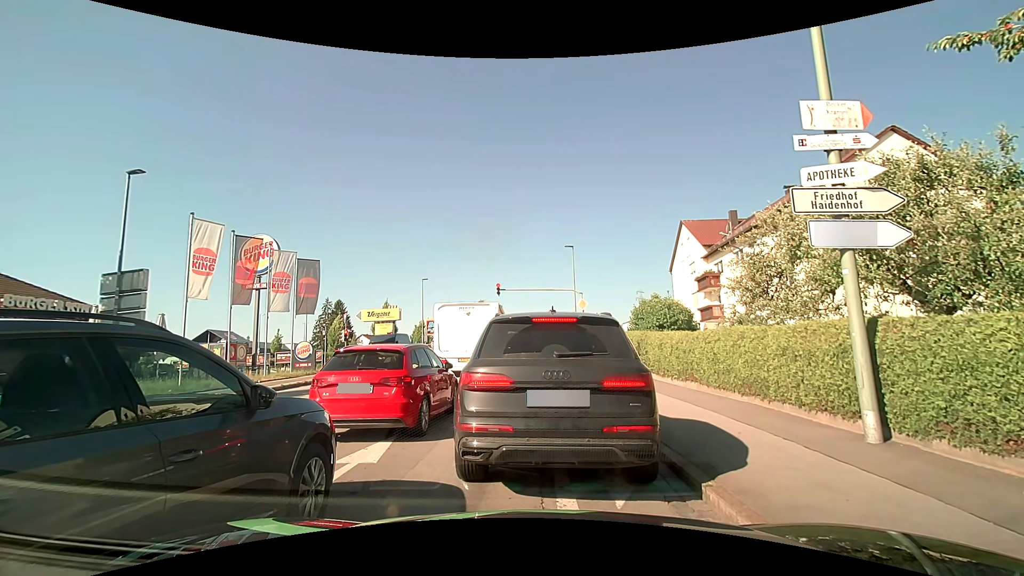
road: tertiary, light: Day
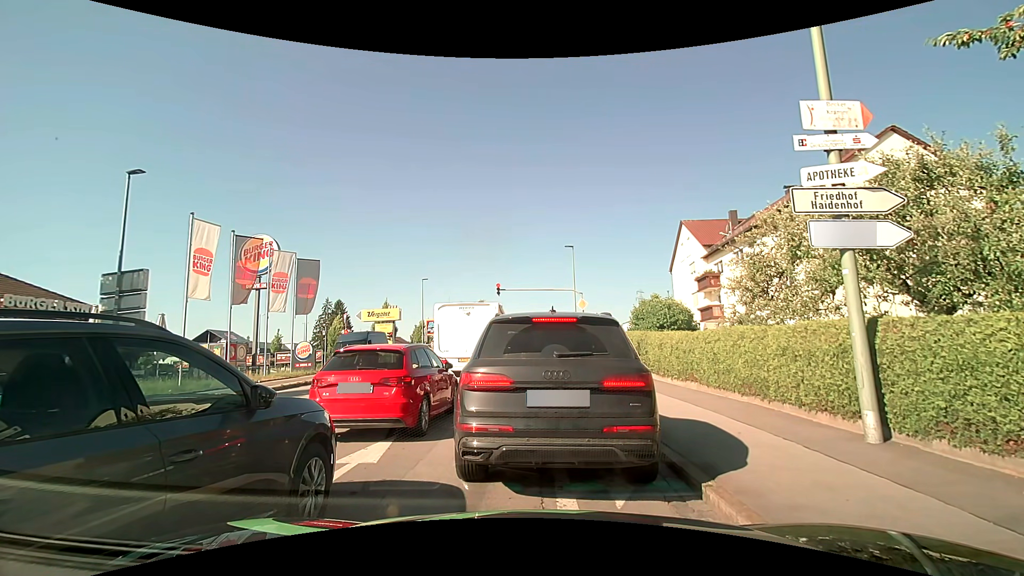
(0.0, 0.0) m; 0°
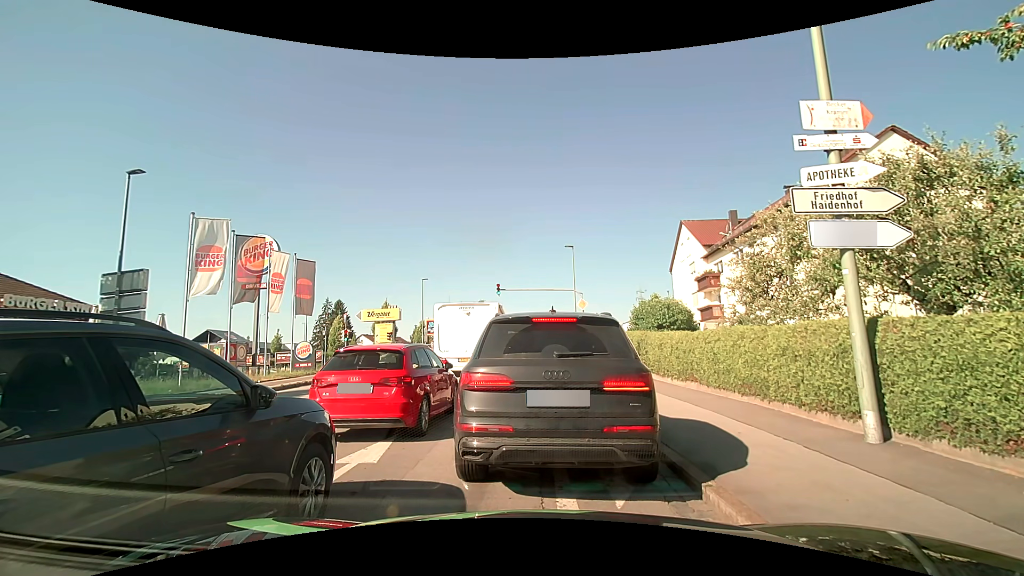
(0.0, 0.0) m; 0°
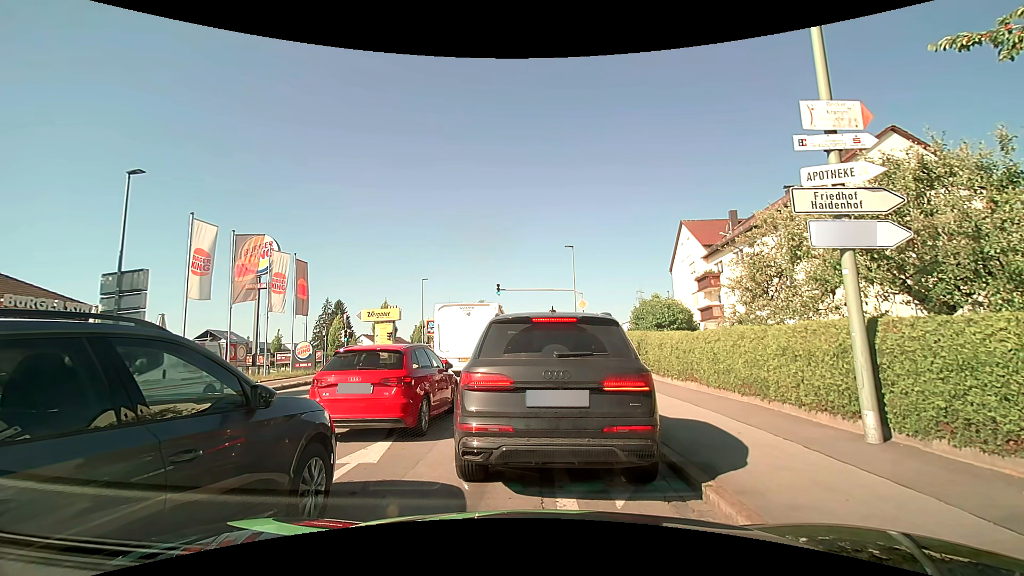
(0.0, 0.0) m; 0°
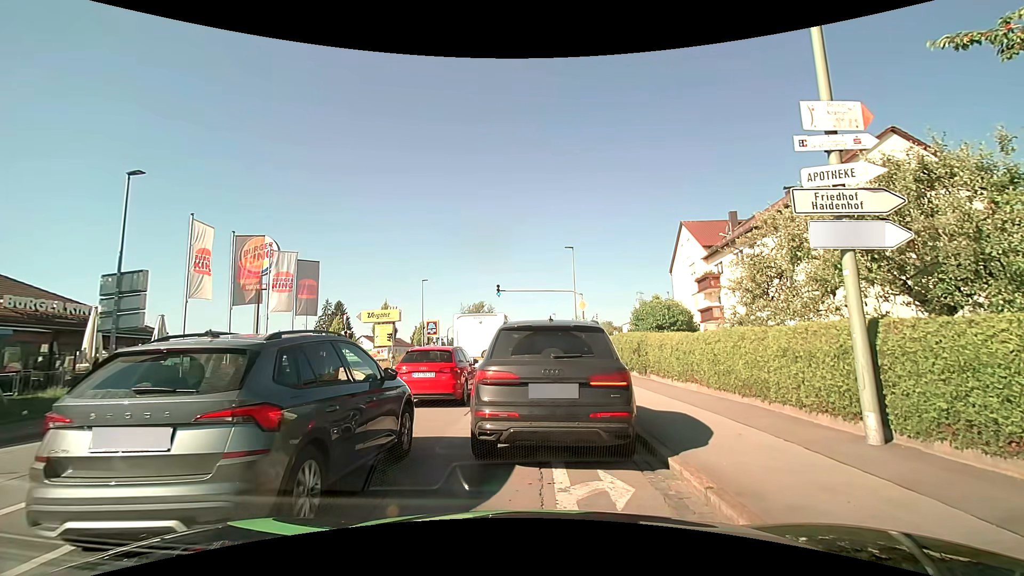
(0.0, 0.0) m; 0°
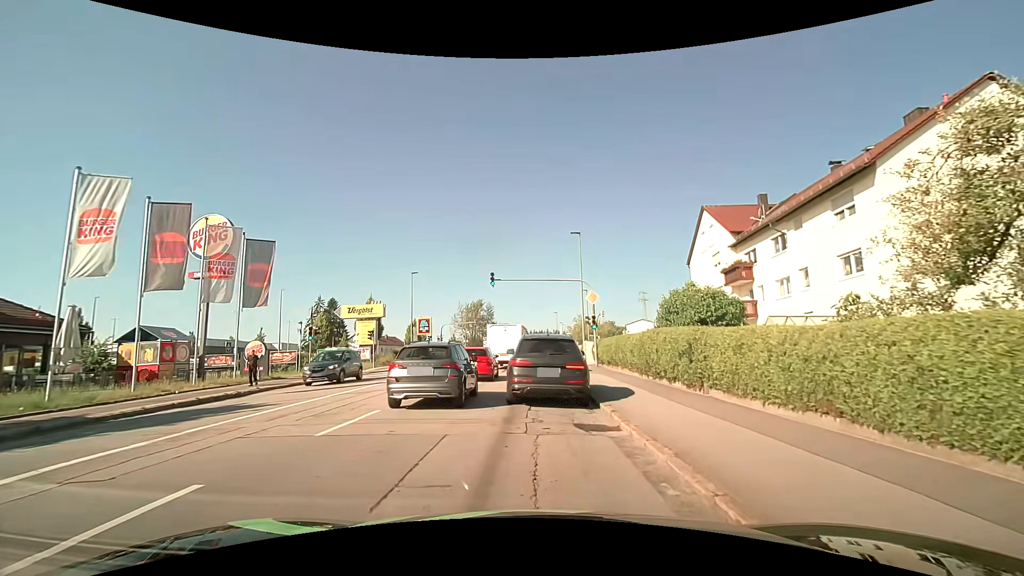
(0.0, +6.3) m; +1°
(0, +10) (0, +20) (-1, +30) (-1, +40) (-1, +50) (-1, +60) (-1, +70) (-1, +80) (-1, +90) (-1, +100) m
